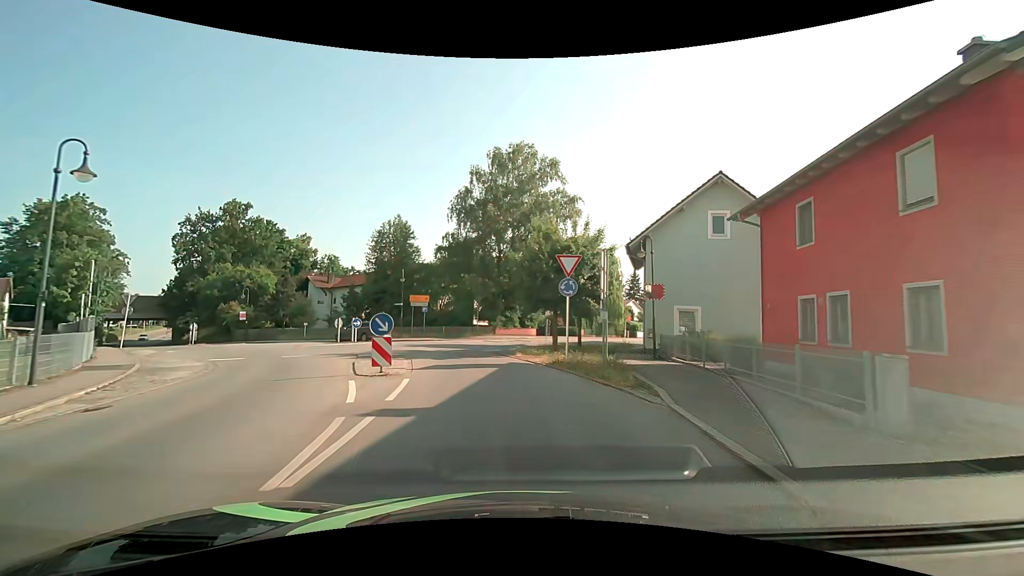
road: secondary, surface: asphalt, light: Day
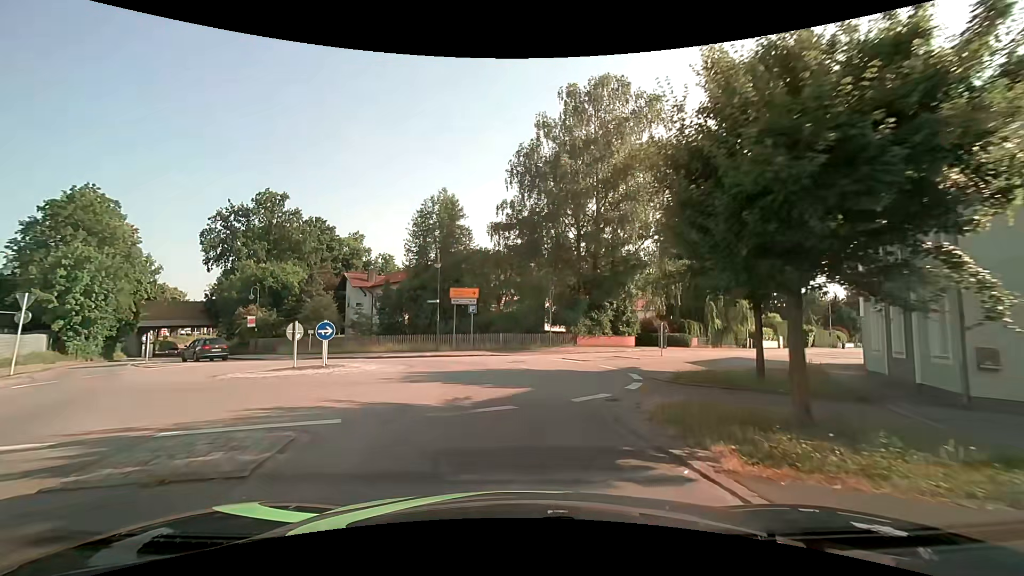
(-0.9, +14.9) m; -8°
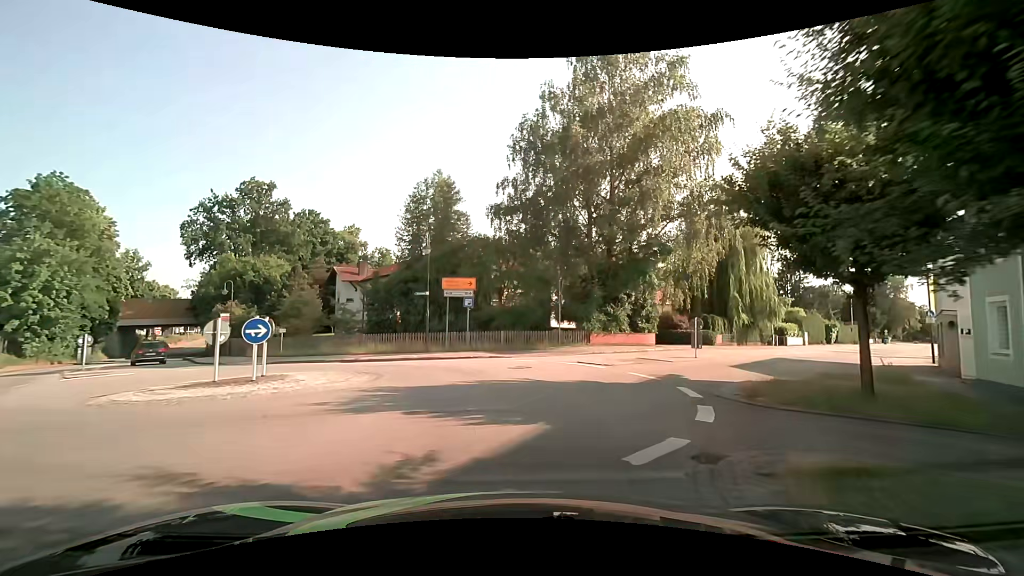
(0.0, +4.5) m; 0°
(0, +10) (-4, +19) (-13, +23) (-21, +30) (-27, +38) (-33, +46) (-39, +54) (-44, +62) (-49, +71) (-54, +79) m
